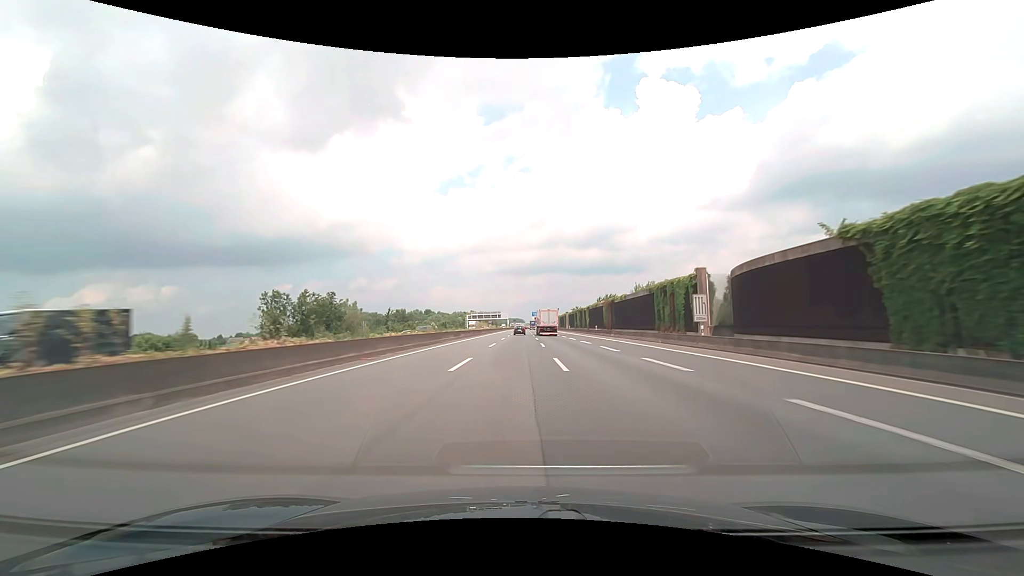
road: motorway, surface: asphalt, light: Day
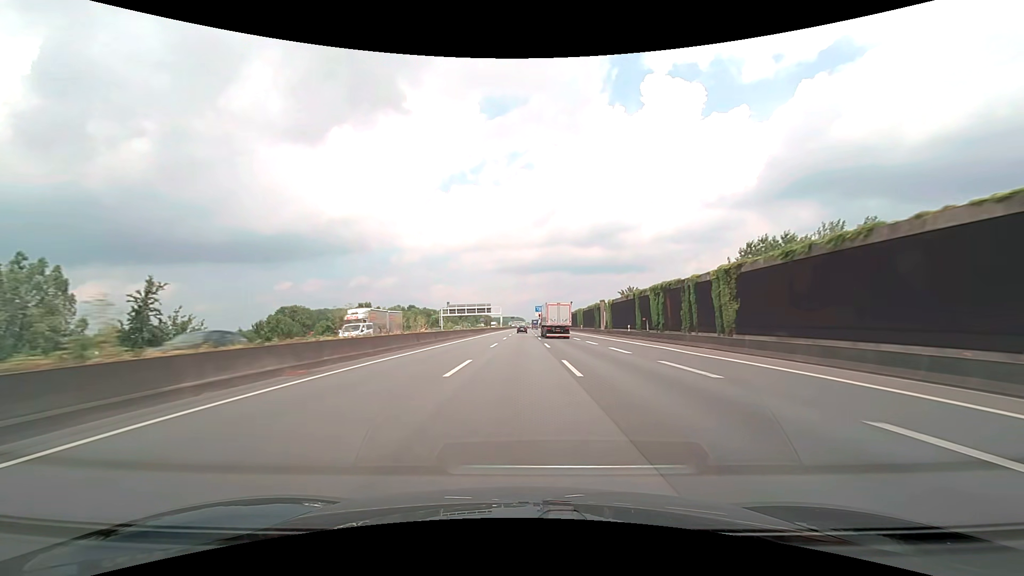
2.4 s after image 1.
(-0.2, +73.6) m; 0°
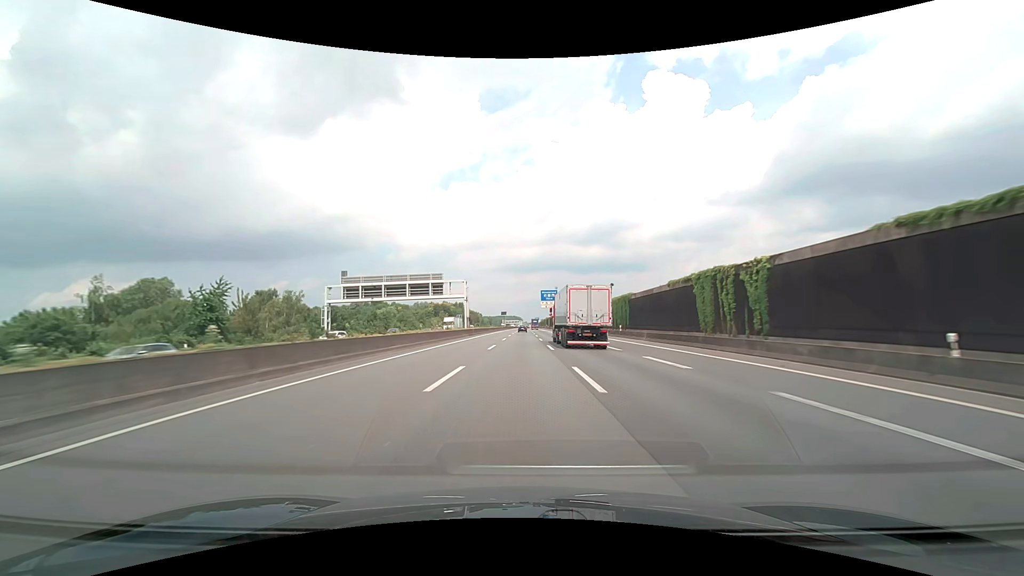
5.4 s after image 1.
(+0.1, +92.5) m; 0°
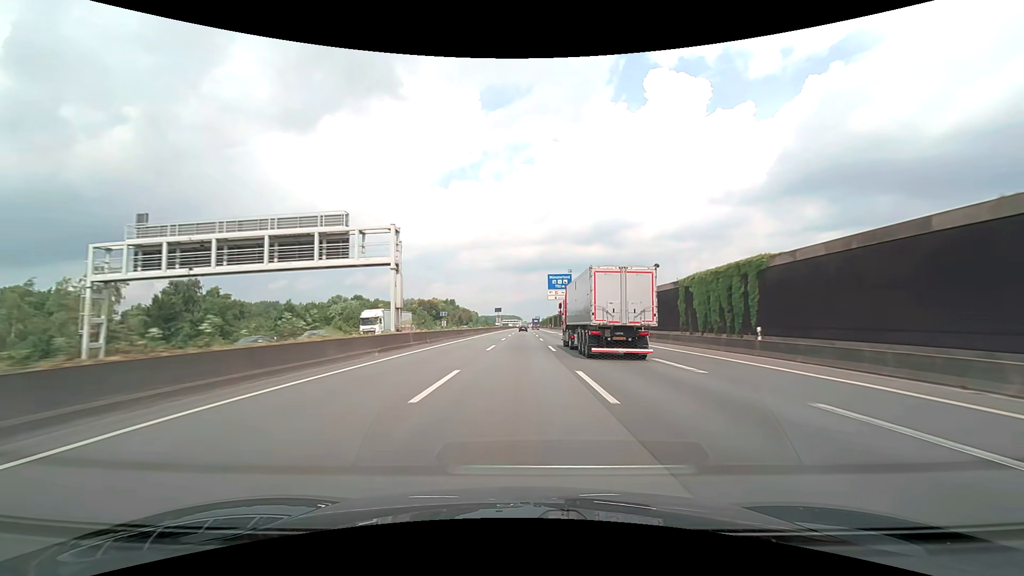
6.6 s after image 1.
(0.0, +37.2) m; 0°
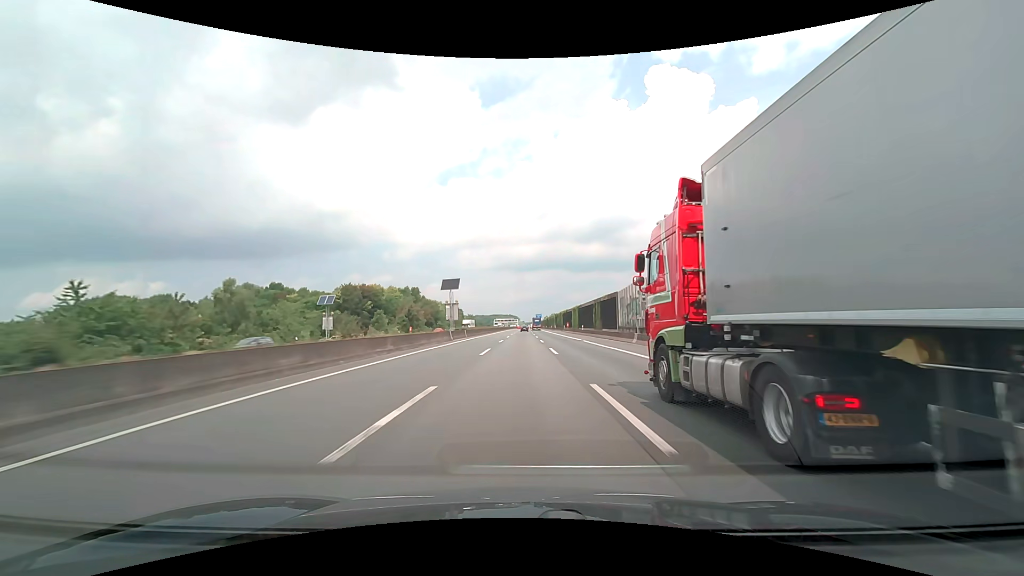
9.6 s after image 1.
(+0.2, +93.3) m; 0°
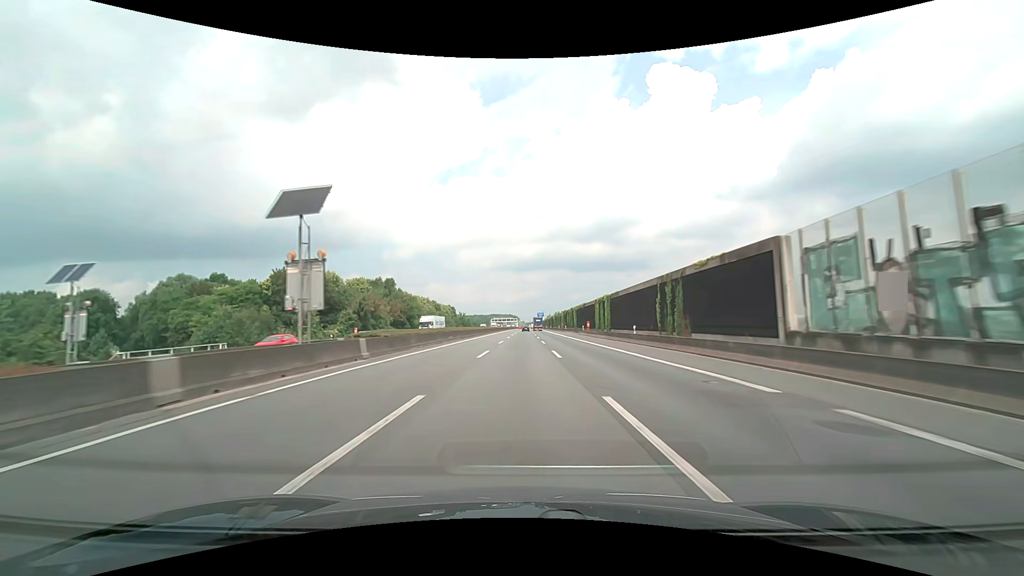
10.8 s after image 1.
(0.0, +37.4) m; 0°
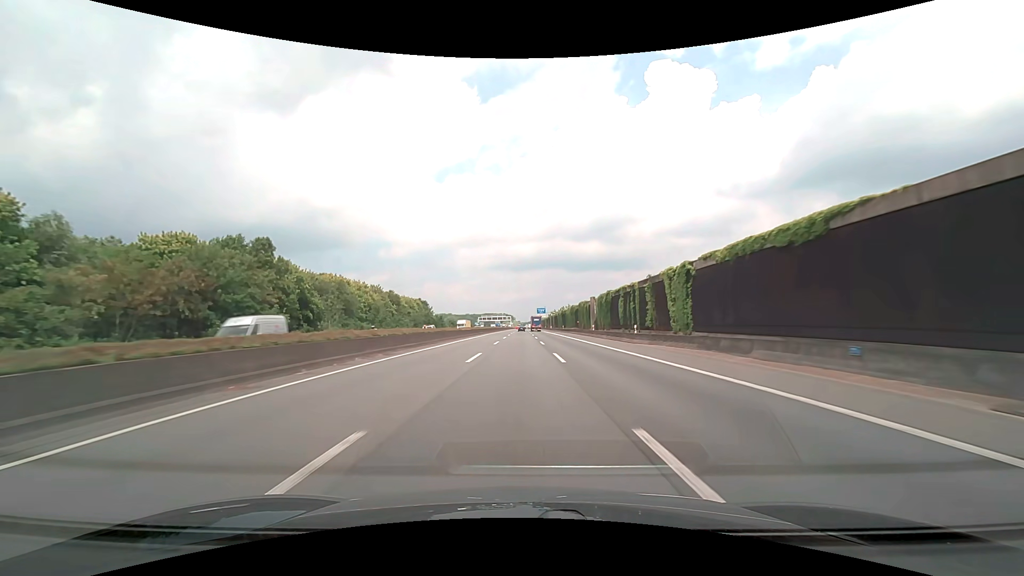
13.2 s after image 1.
(+0.4, +74.7) m; +1°
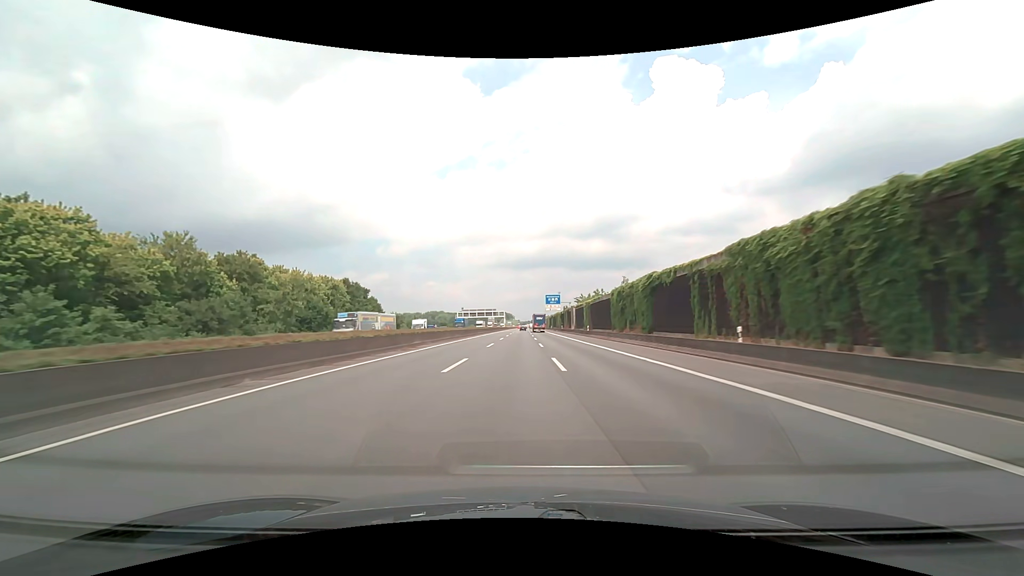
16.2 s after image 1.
(+0.1, +93.4) m; 0°
(0, +10) (0, +20) (0, +30) (0, +40) (0, +50) (0, +60) (0, +70) (0, +80) (0, +90) (0, +100) m
